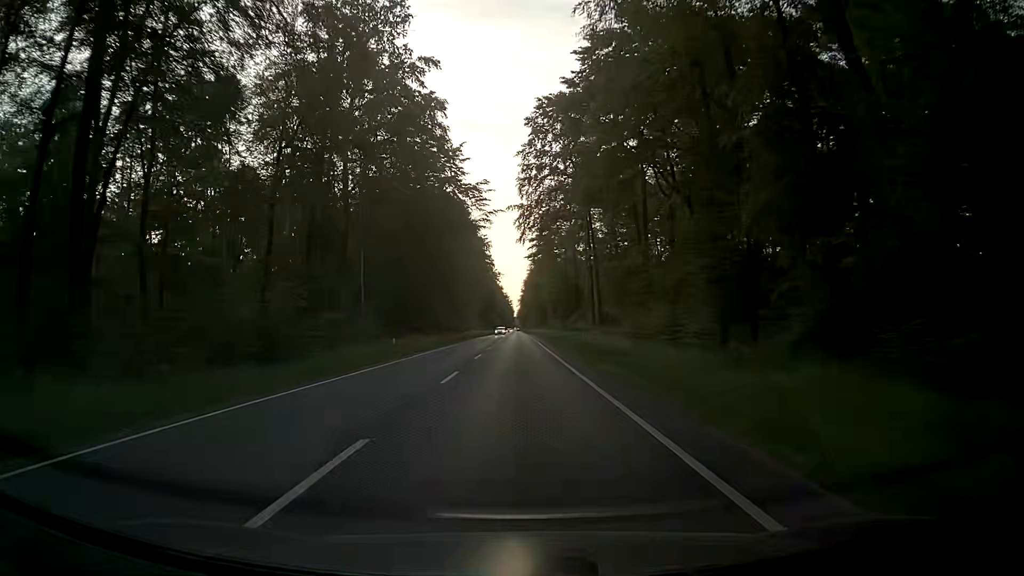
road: primary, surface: asphalt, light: Day
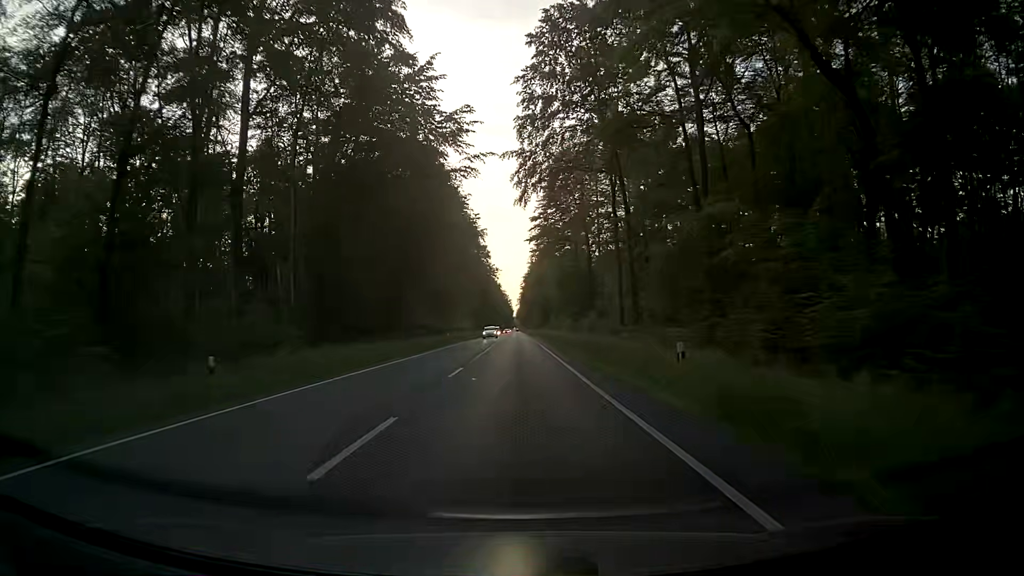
(-0.3, +22.5) m; -1°
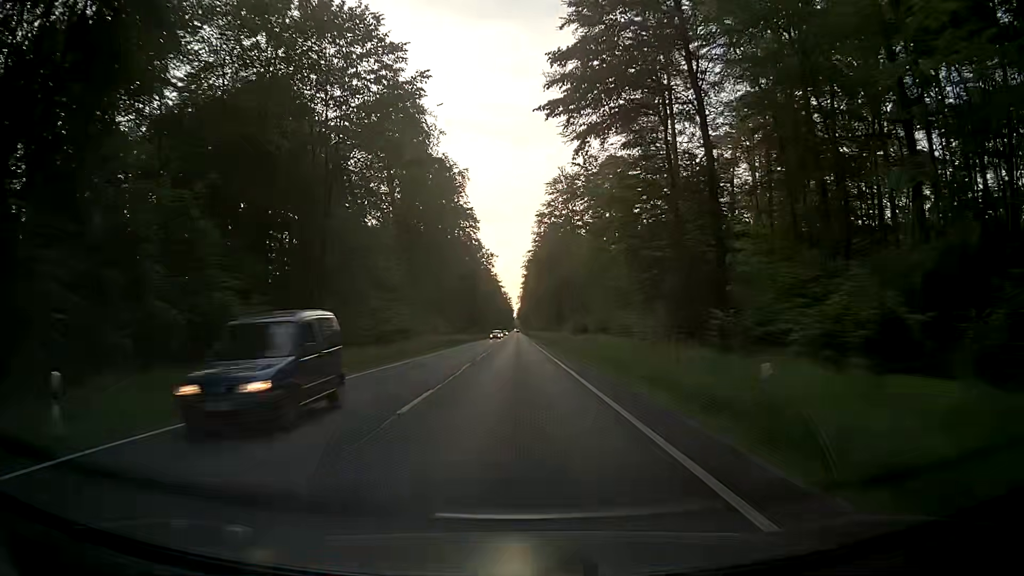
(+0.4, +56.4) m; 0°
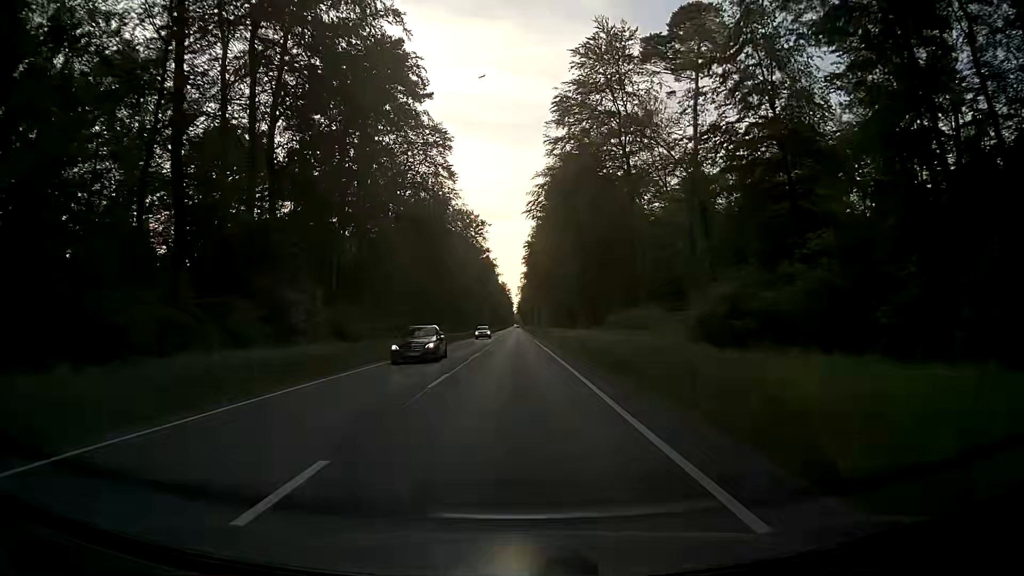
(+0.5, +56.6) m; 0°
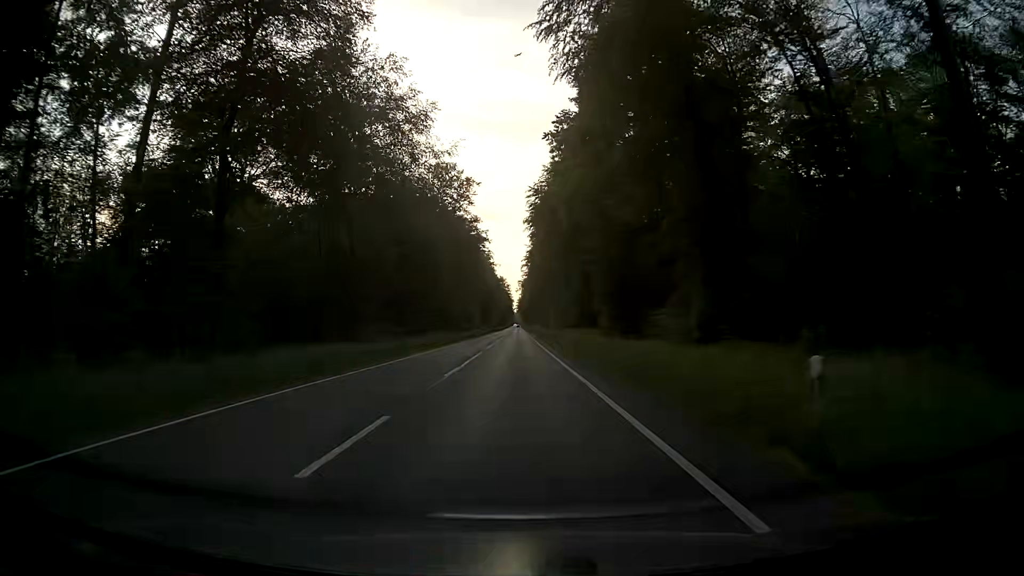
(+0.1, +45.3) m; 0°
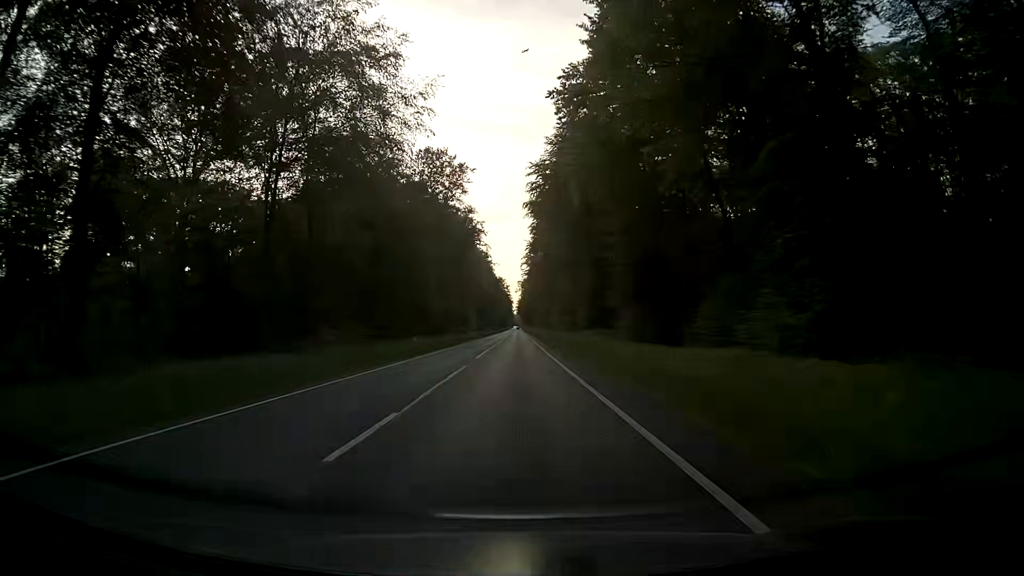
(0.0, +11.3) m; 0°
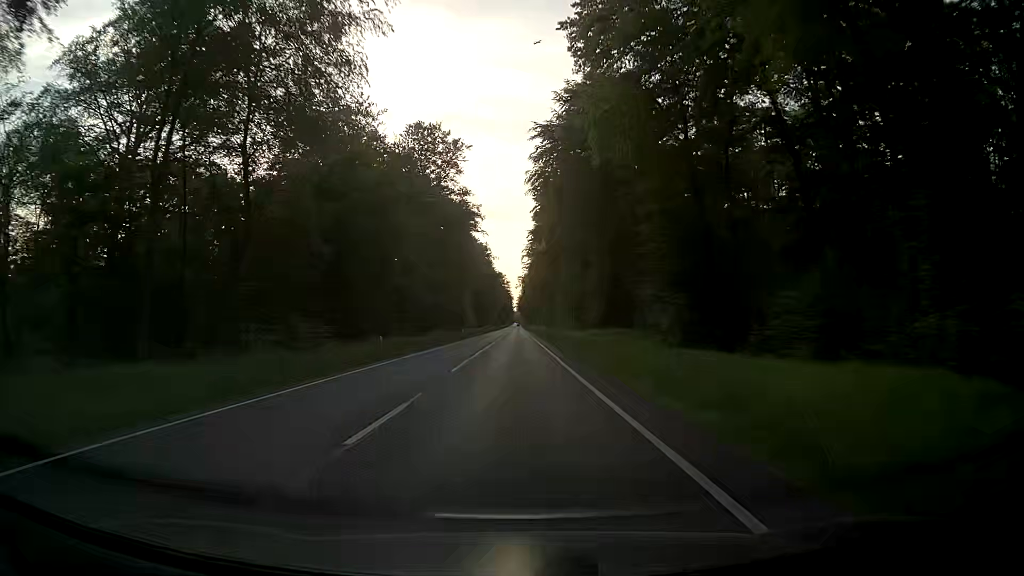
(-0.1, +11.3) m; 0°
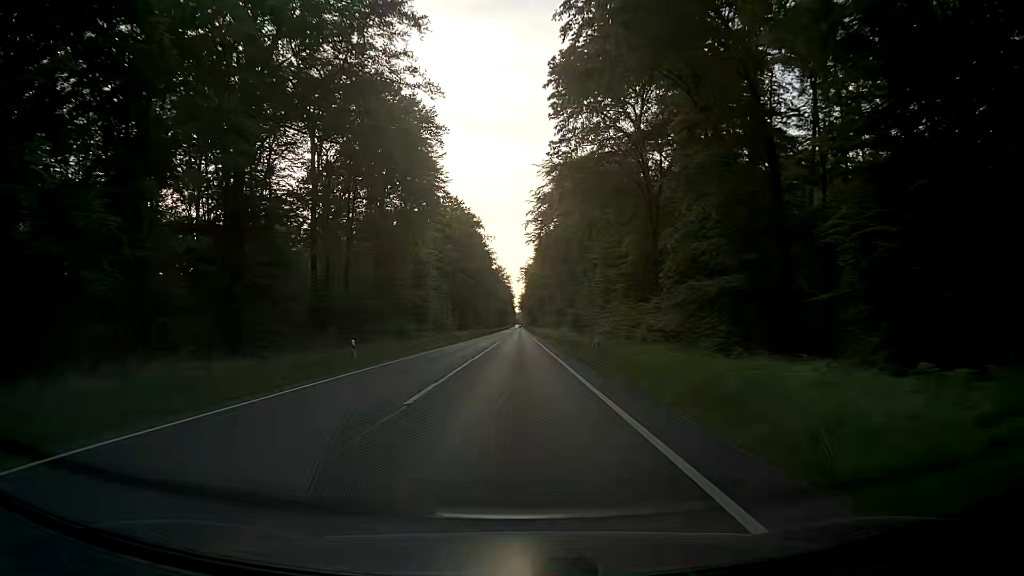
(-0.2, +56.7) m; -1°
(0, +10) (0, +20) (0, +30) (0, +40) (0, +50) (0, +60) (0, +70) (0, +80) (0, +90) (0, +100) m
